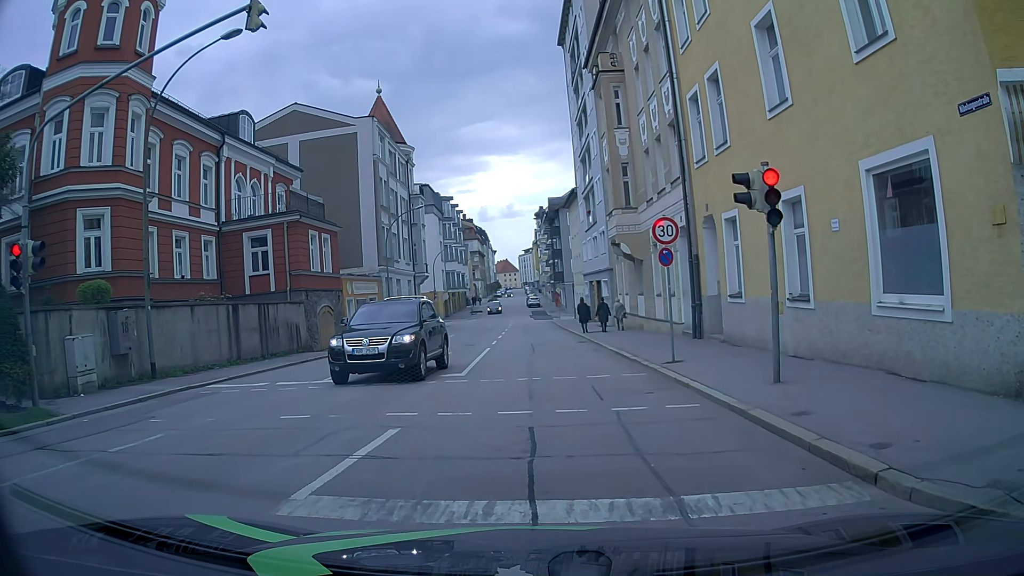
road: tertiary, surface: asphalt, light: Day
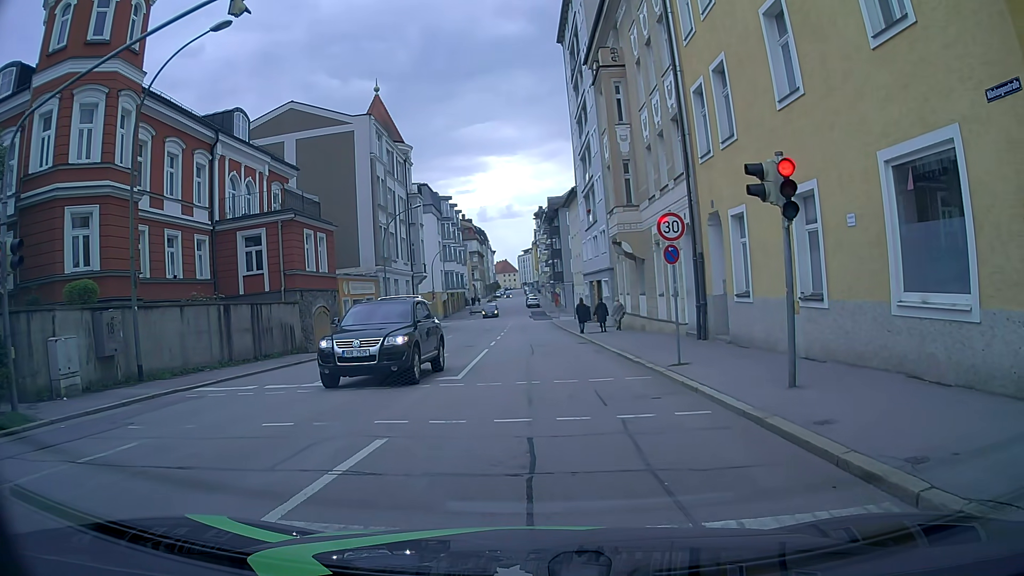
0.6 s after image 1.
(0.0, +0.6) m; 0°
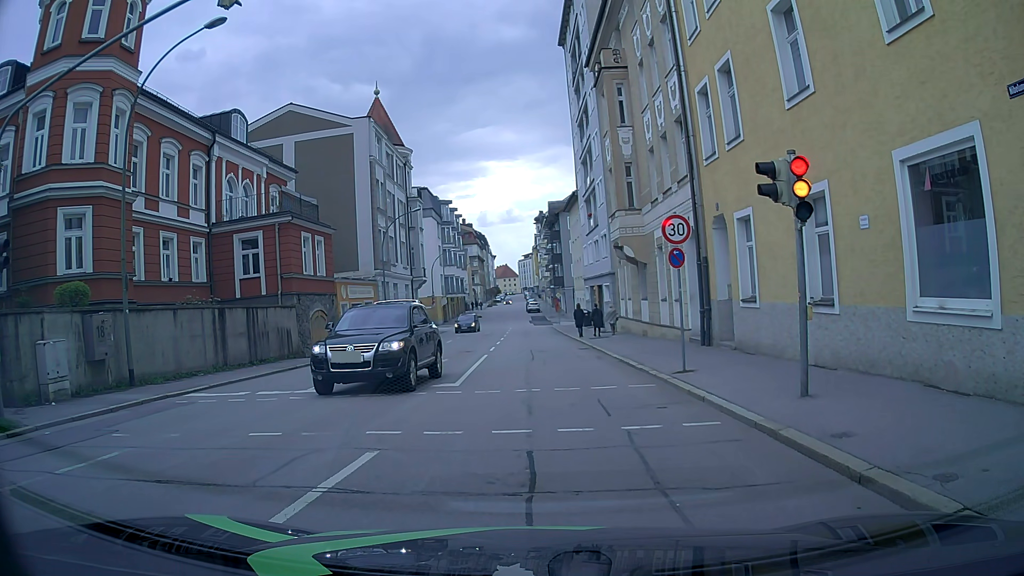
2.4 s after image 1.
(0.0, +0.5) m; 0°
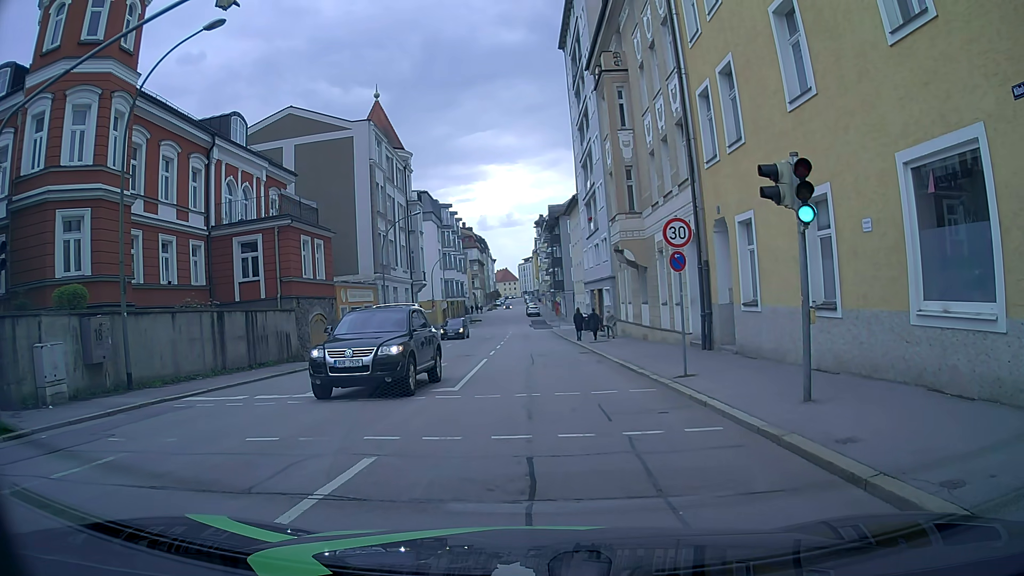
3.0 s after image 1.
(0.0, +0.1) m; 0°
